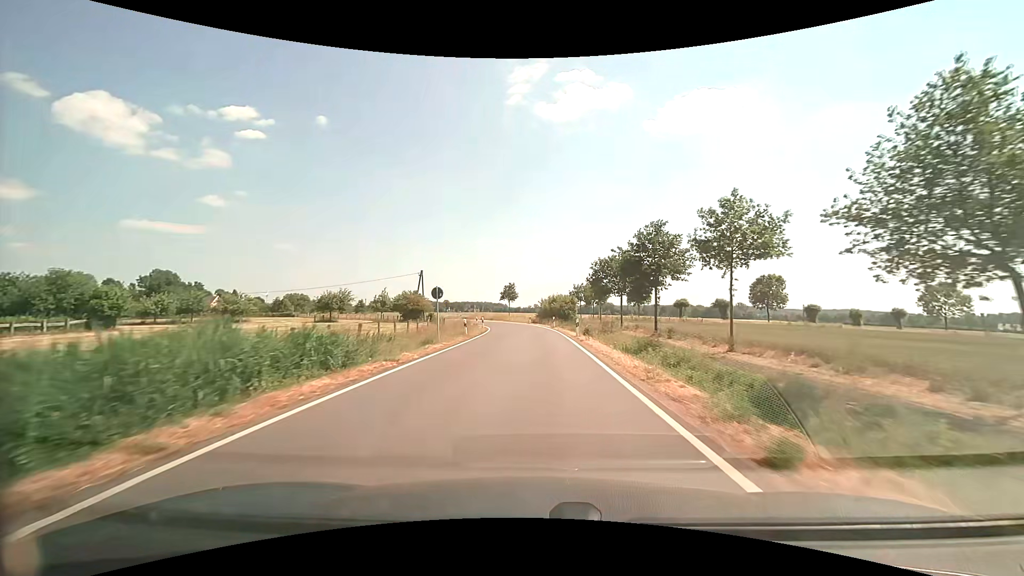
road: secondary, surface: asphalt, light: Day
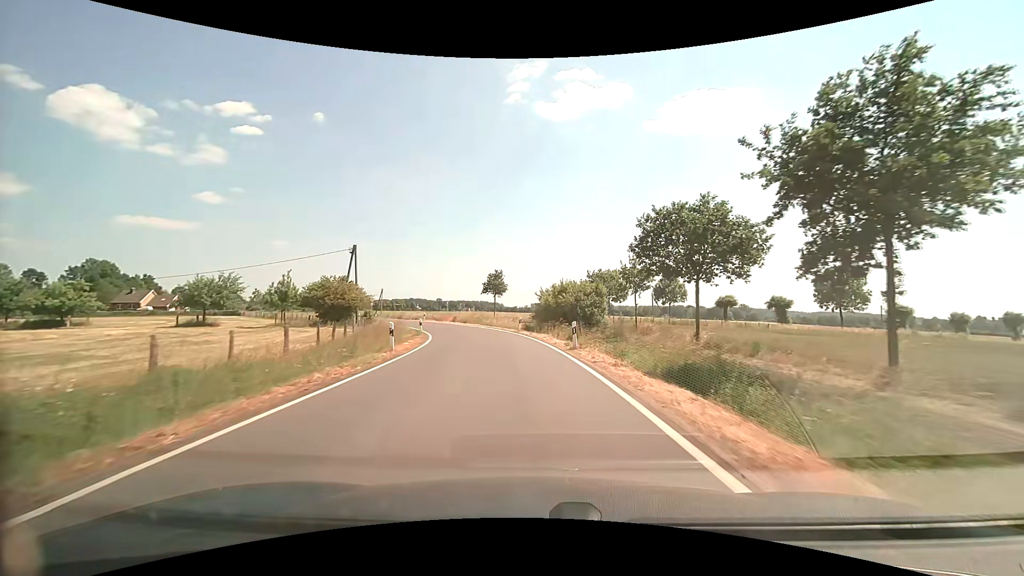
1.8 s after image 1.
(+0.2, +26.8) m; +1°
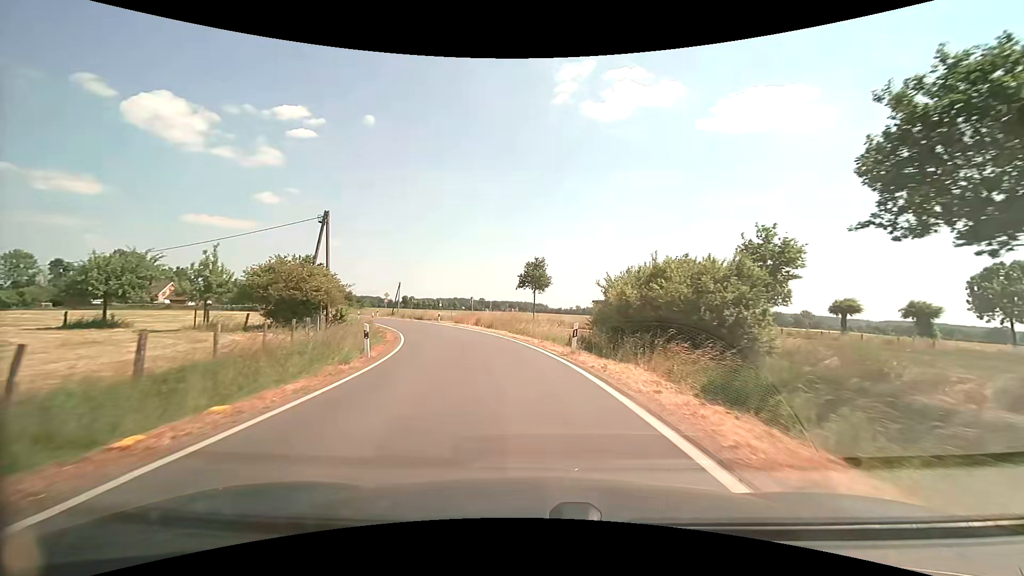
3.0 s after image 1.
(-0.6, +16.6) m; -5°
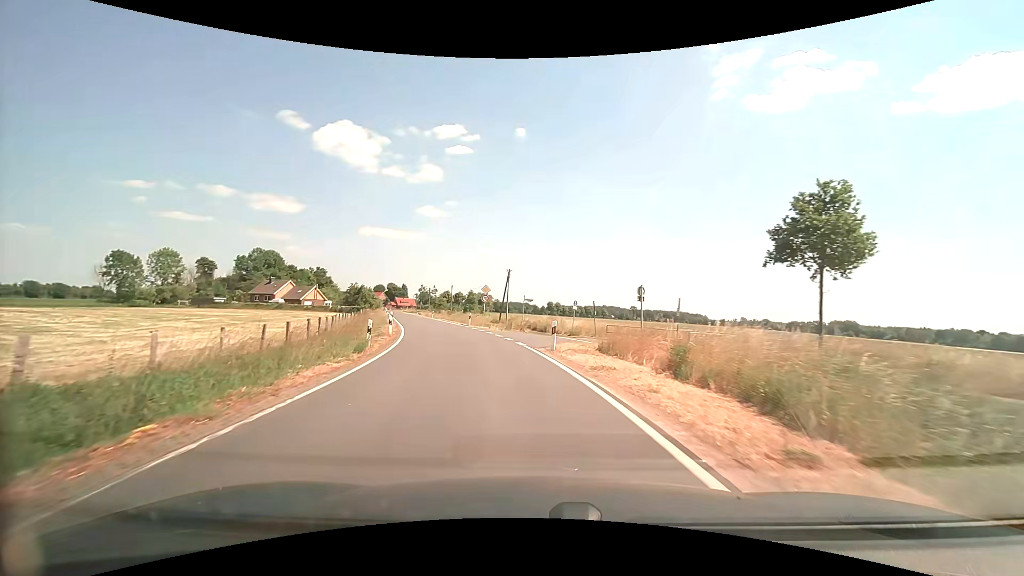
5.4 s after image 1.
(-4.0, +30.3) m; -16°
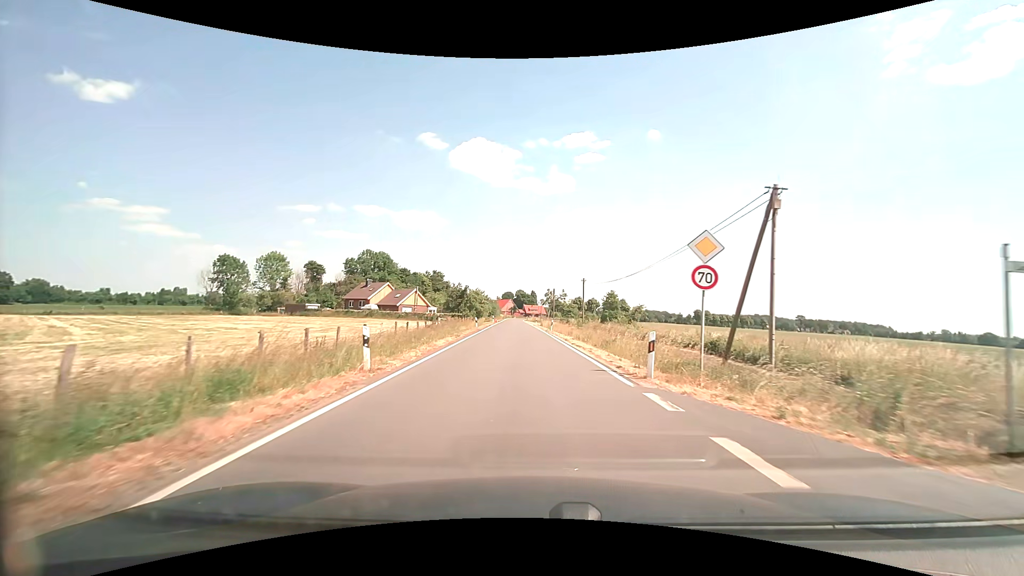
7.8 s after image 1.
(-4.5, +29.7) m; -15°
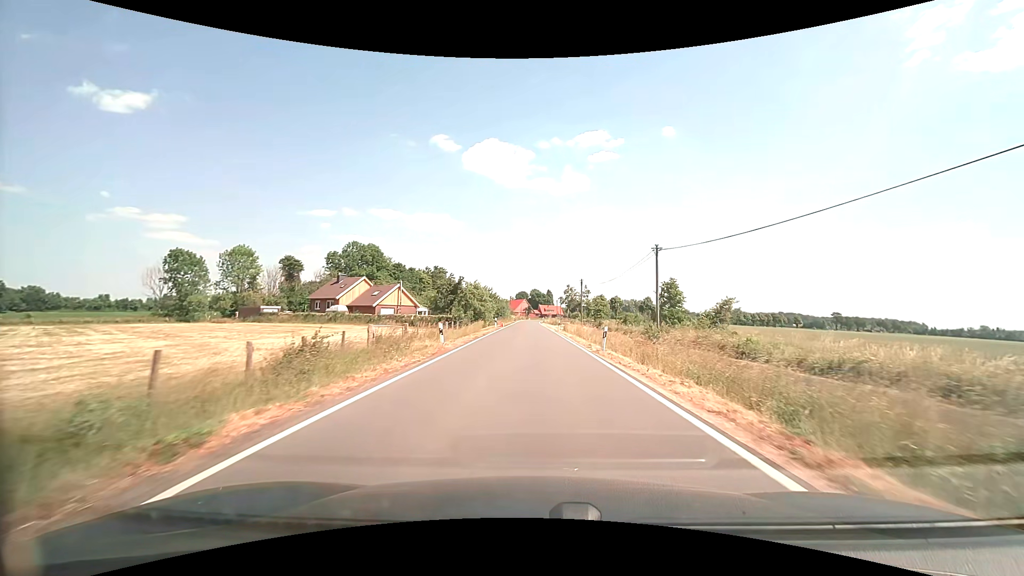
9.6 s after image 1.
(-0.7, +23.3) m; -2°
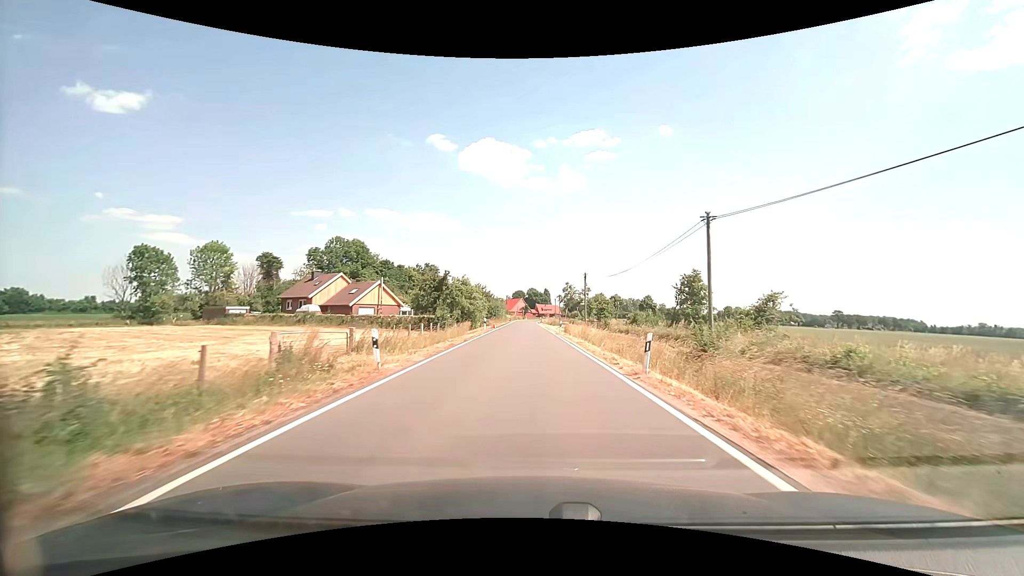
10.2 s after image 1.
(0.0, +8.0) m; 0°
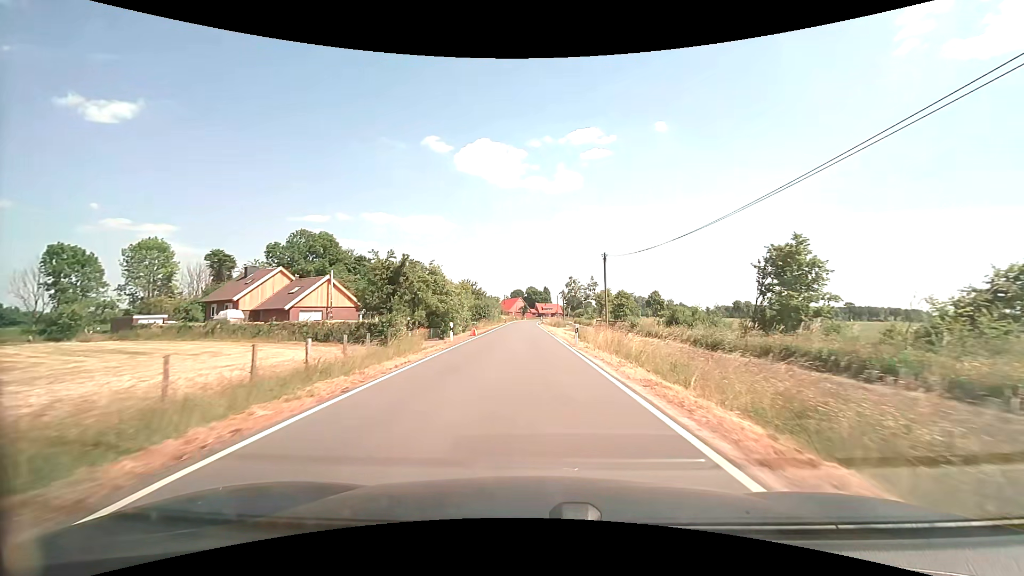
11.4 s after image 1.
(+0.1, +16.4) m; 0°
(0, +10) (0, +20) (0, +30) (-1, +40) (-1, +50) (-1, +60) (-1, +70) (-2, +80) (-2, +90) (-2, +100) m
